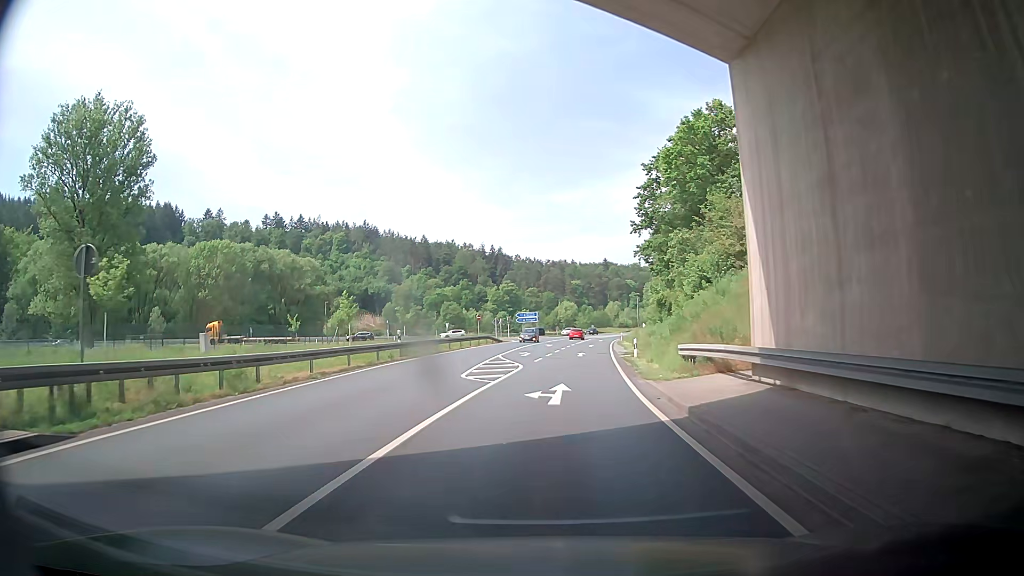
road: secondary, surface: asphalt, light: Day
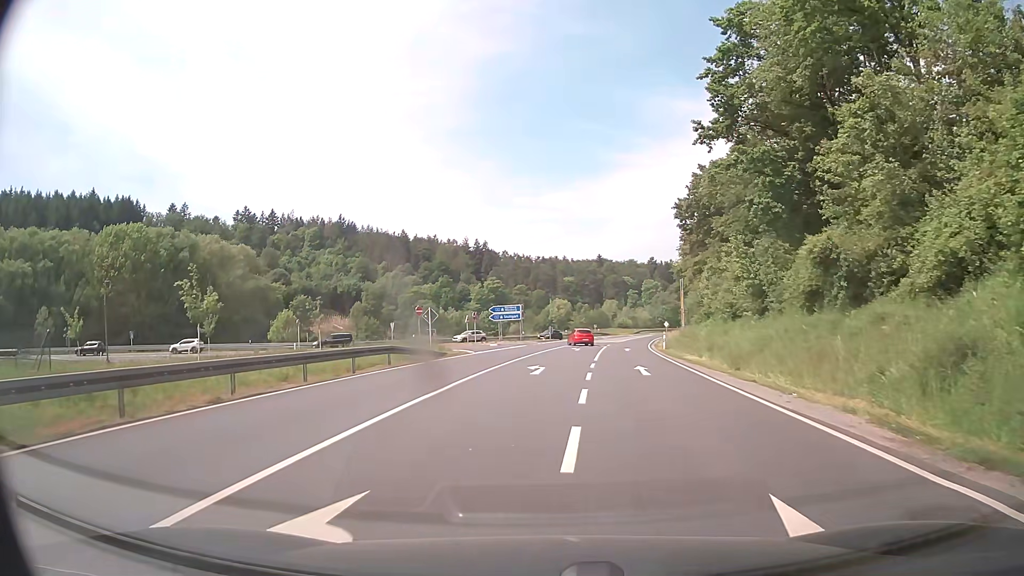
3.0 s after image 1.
(-3.1, +34.2) m; -5°
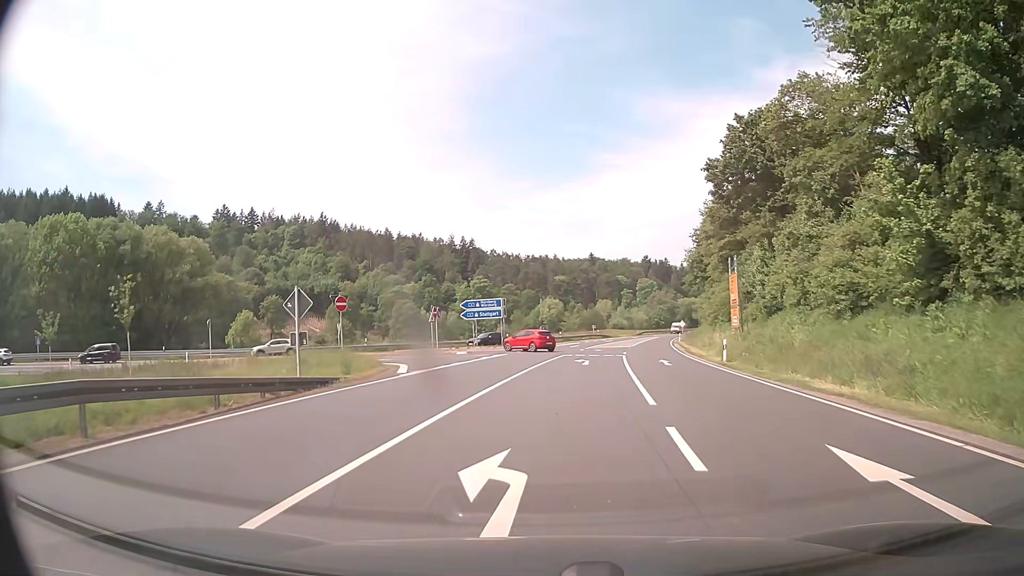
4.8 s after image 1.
(+0.1, +17.6) m; +1°
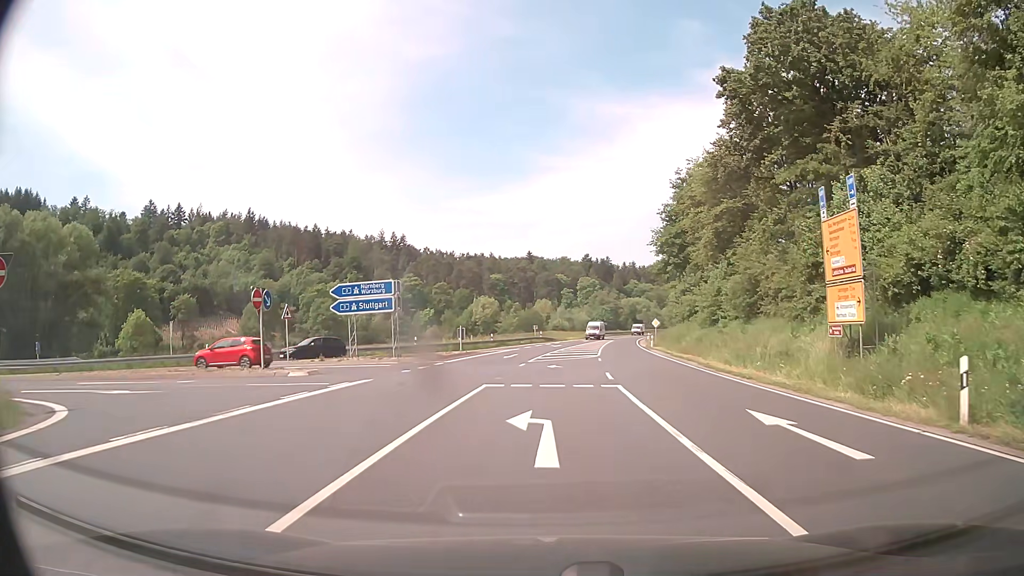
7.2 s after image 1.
(+0.9, +20.5) m; +6°
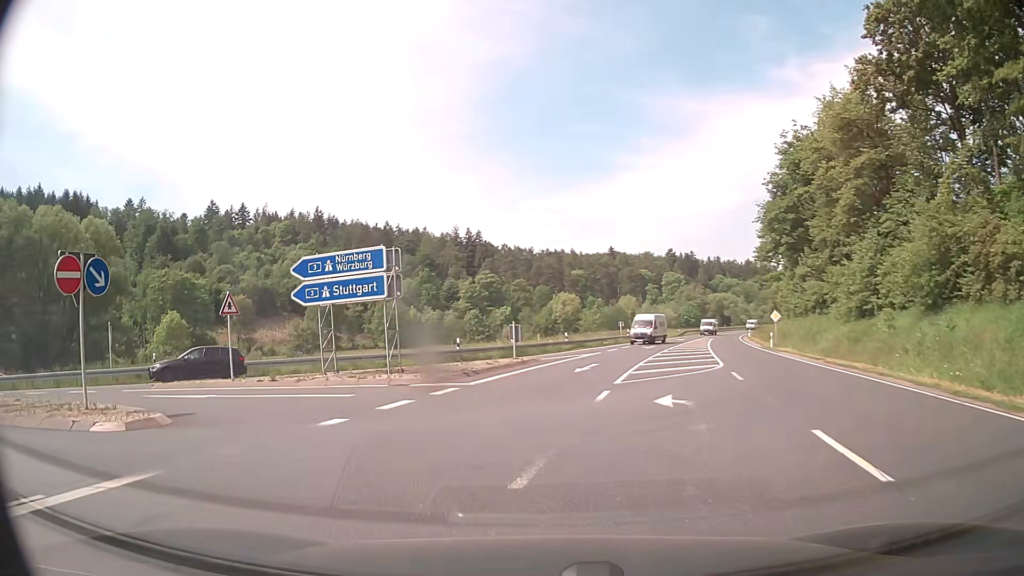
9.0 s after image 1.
(-0.1, +13.7) m; -7°
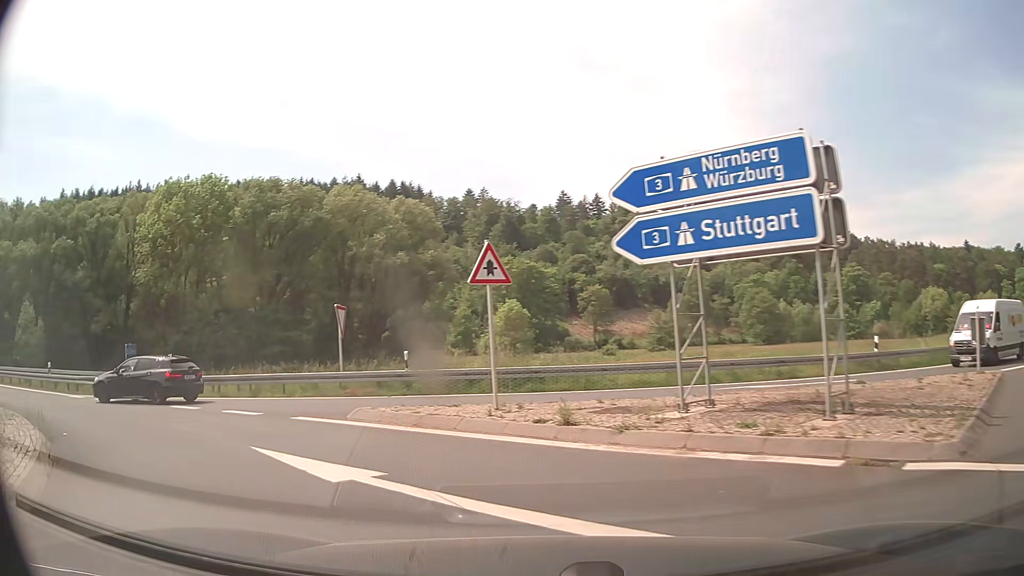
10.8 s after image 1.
(-2.7, +11.0) m; -32°
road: motorway_link
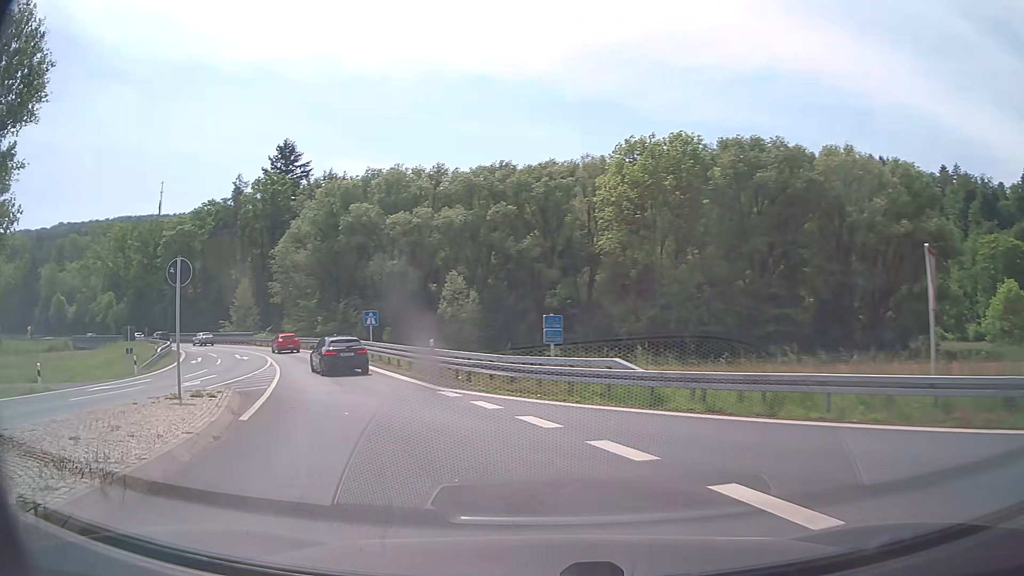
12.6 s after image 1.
(-3.6, +9.7) m; -41°
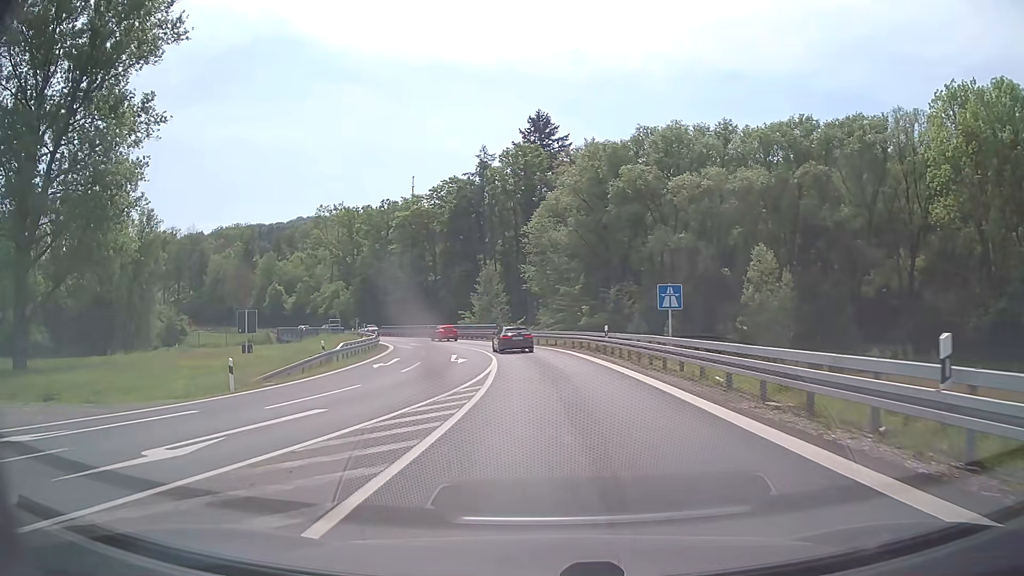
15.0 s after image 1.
(-4.4, +16.9) m; -22°
(0, +10) (0, +20) (-1, +30) (-2, +40) (-4, +50) (-7, +59) (-12, +68) (-16, +77) (-22, +85) (-28, +93) m
